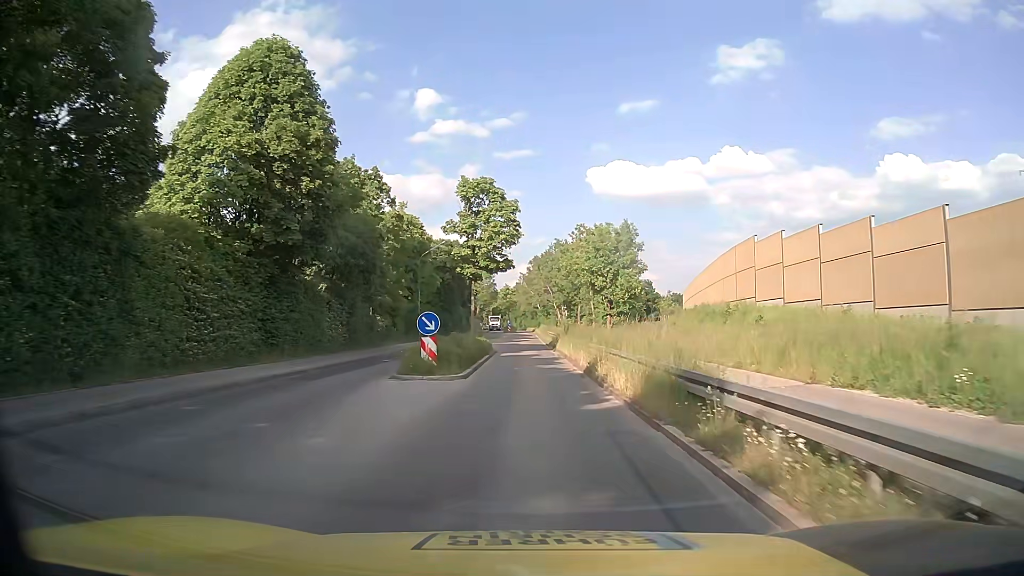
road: tertiary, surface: asphalt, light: Day
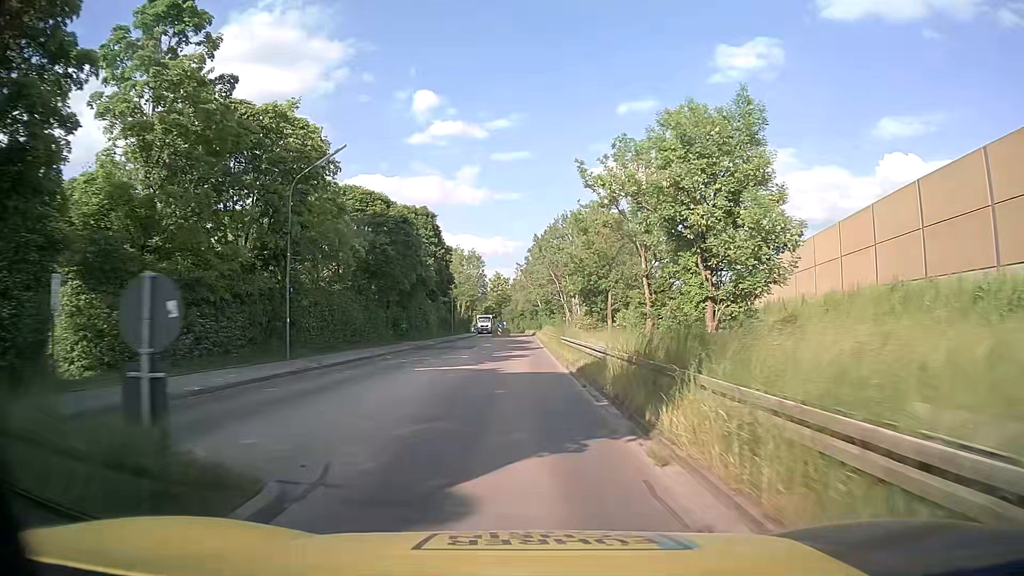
(+0.2, +31.2) m; +1°
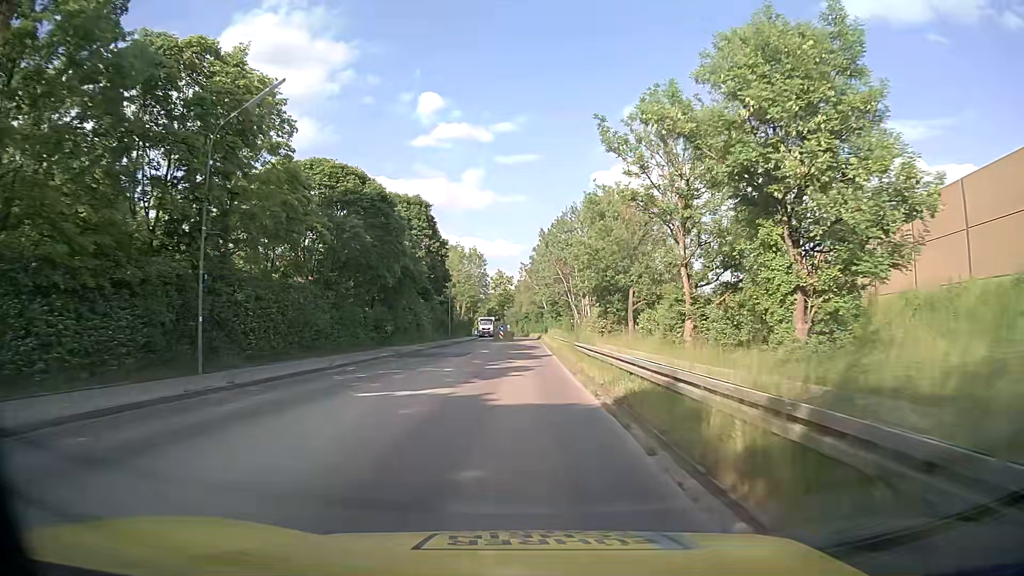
(-0.1, +7.8) m; -1°
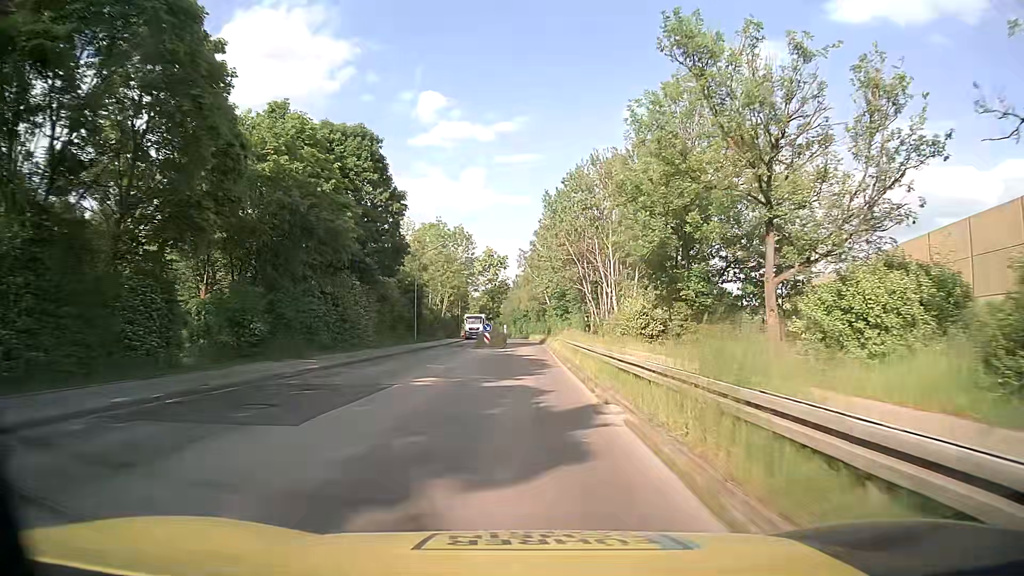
(-0.1, +23.6) m; 0°
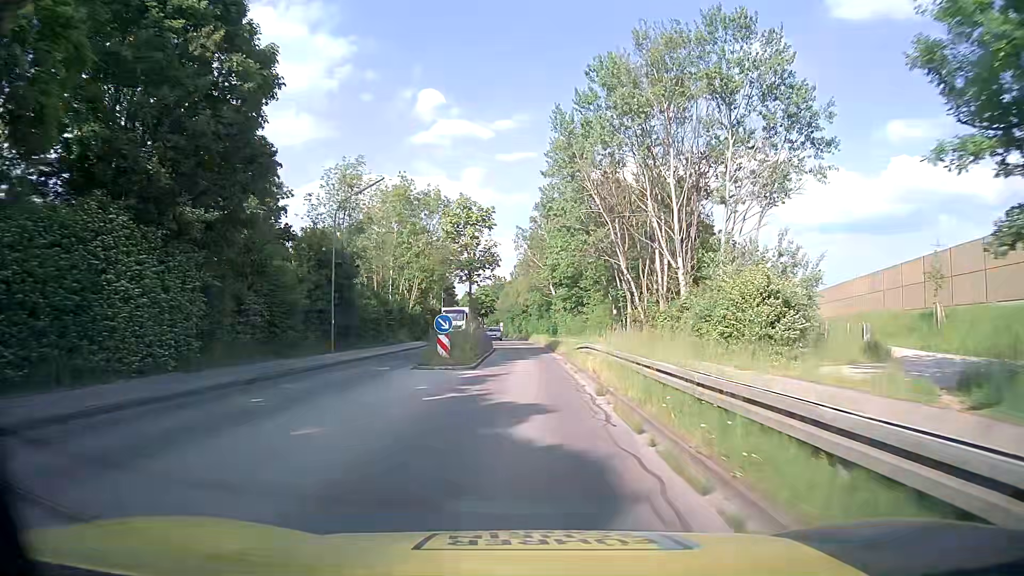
(-0.1, +23.7) m; 0°
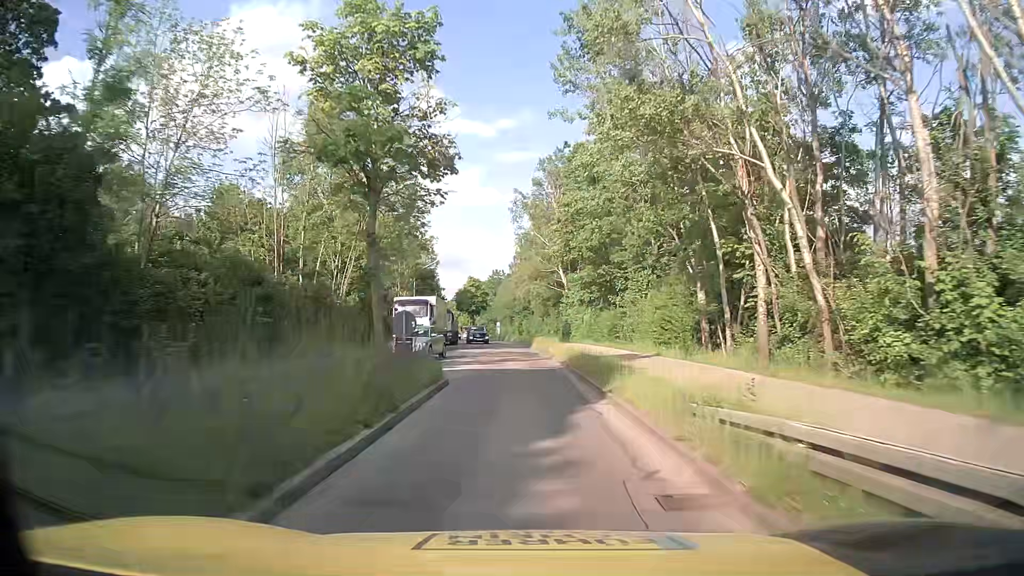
(0.0, +23.8) m; 0°
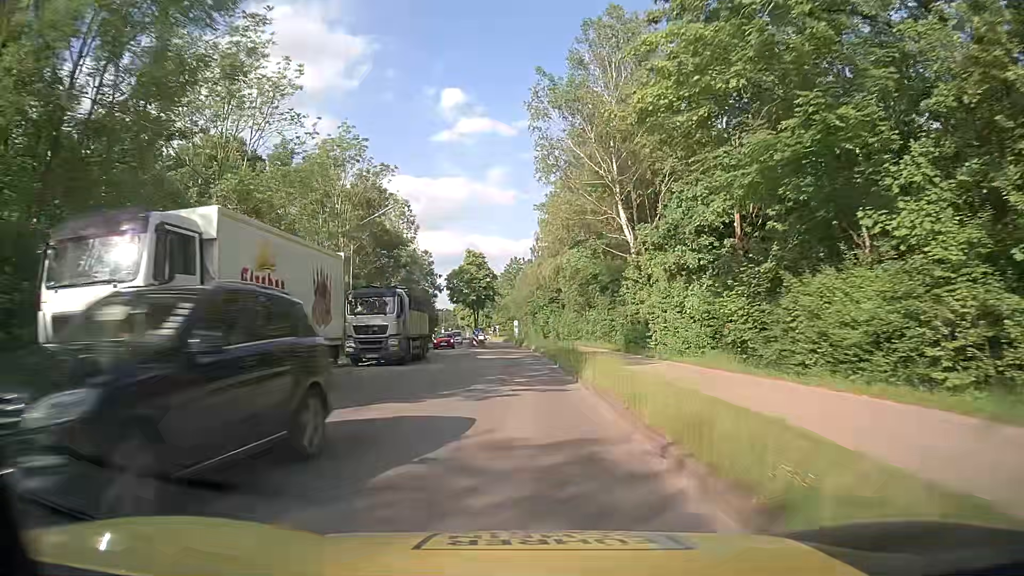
(-0.5, +31.5) m; -3°
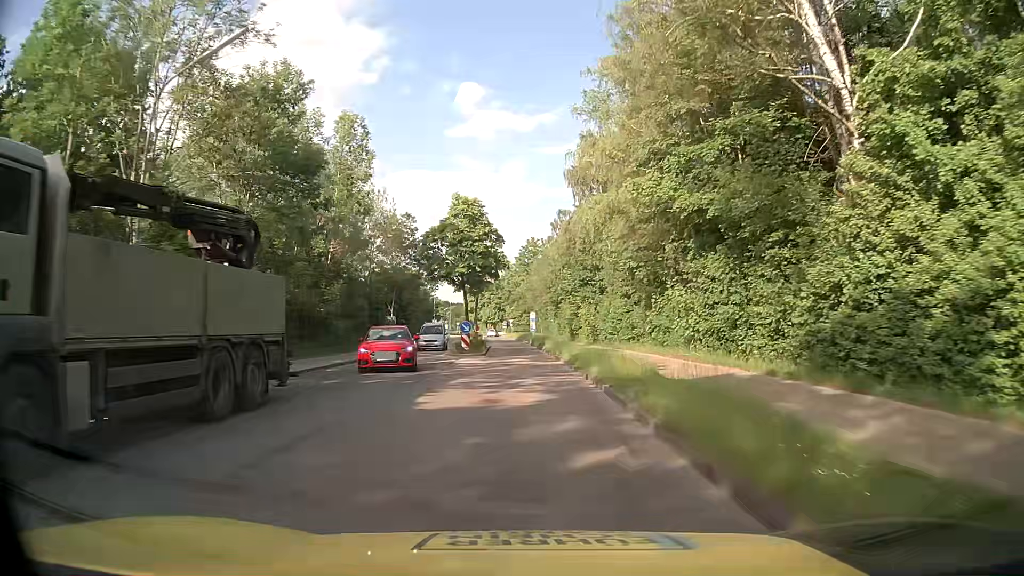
(-0.2, +23.1) m; -1°
(0, +10) (0, +20) (0, +30) (-1, +40) (-1, +50) (-2, +60) (-2, +70) (-3, +80) (-4, +90) (-4, +100) m
